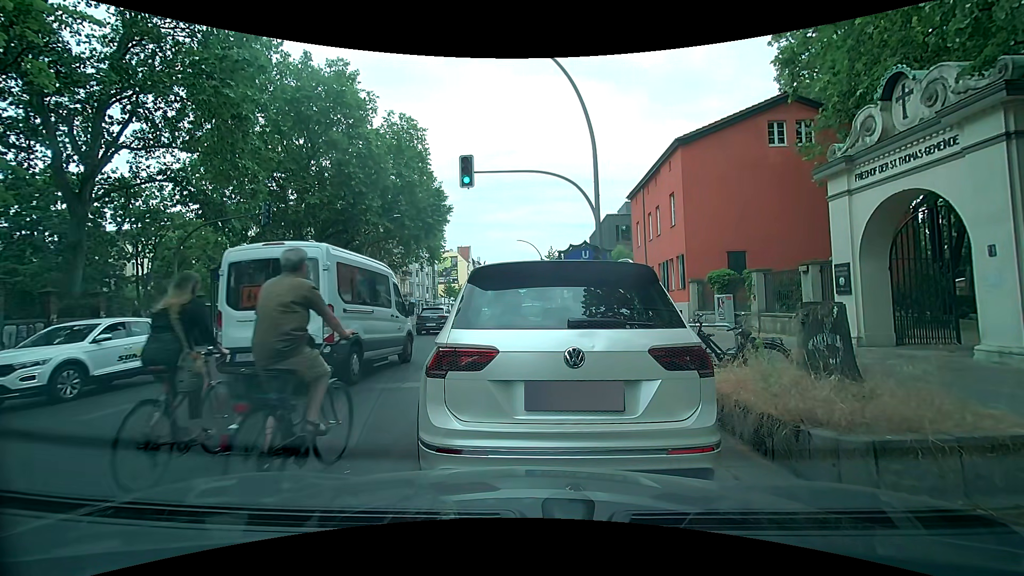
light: Day
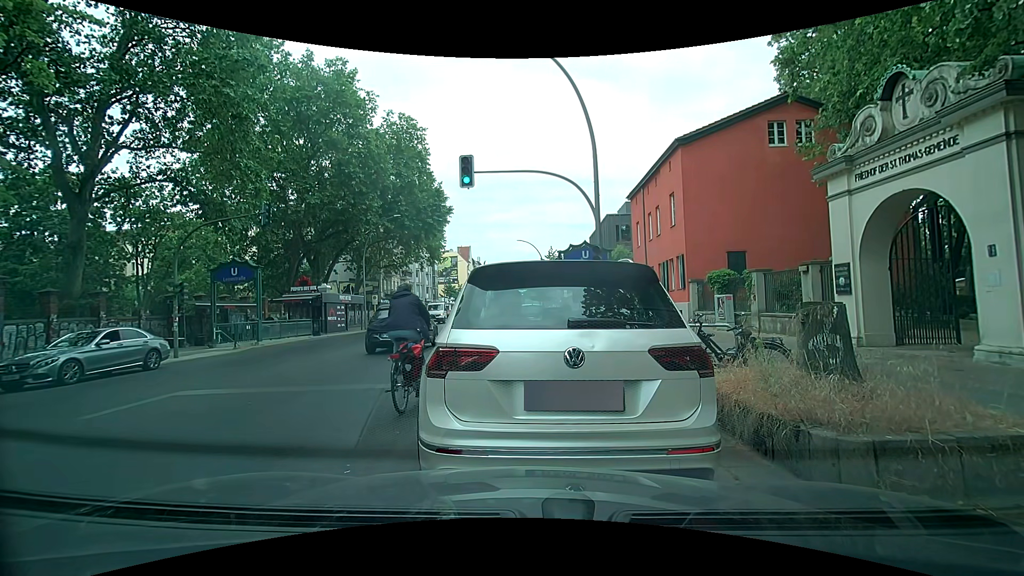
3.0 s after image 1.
(0.0, 0.0) m; 0°
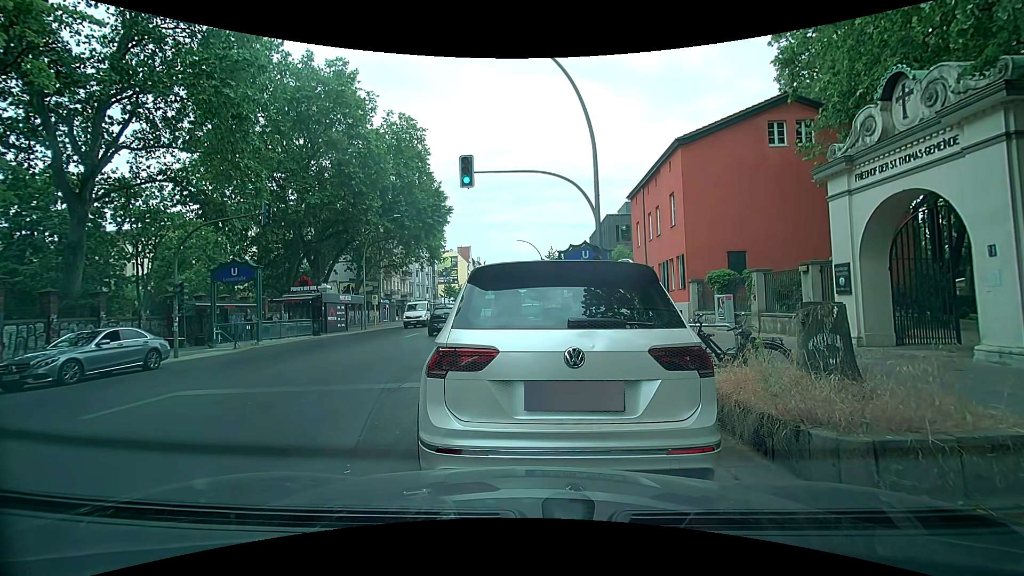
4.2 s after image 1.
(0.0, 0.0) m; 0°
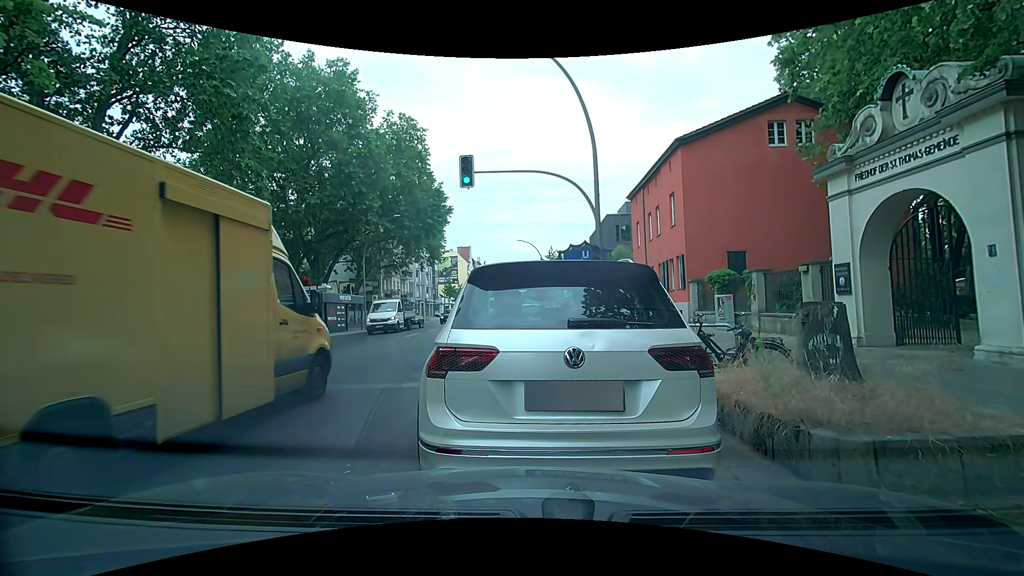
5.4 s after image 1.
(0.0, 0.0) m; 0°
